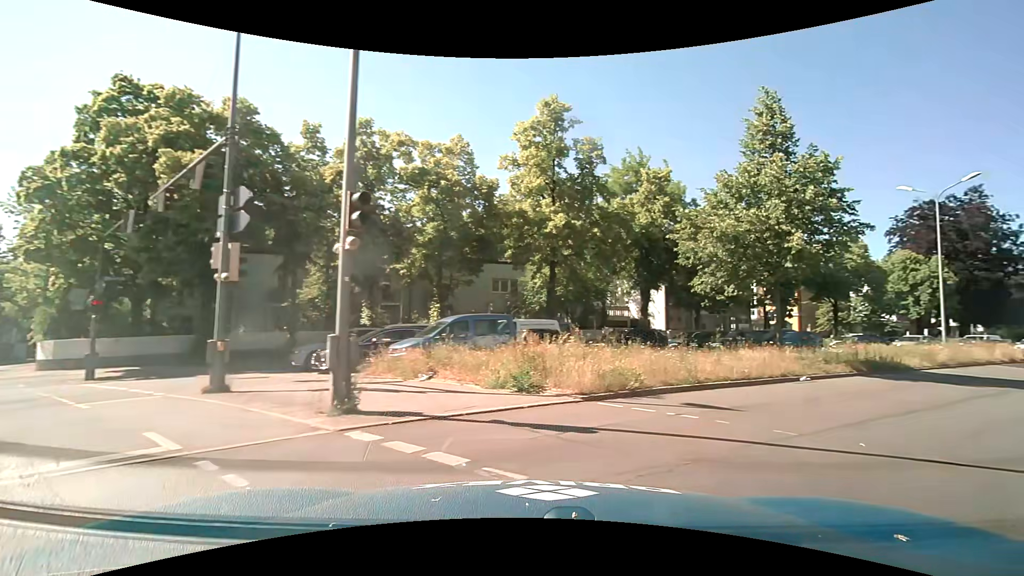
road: secondary_link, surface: asphalt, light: Day
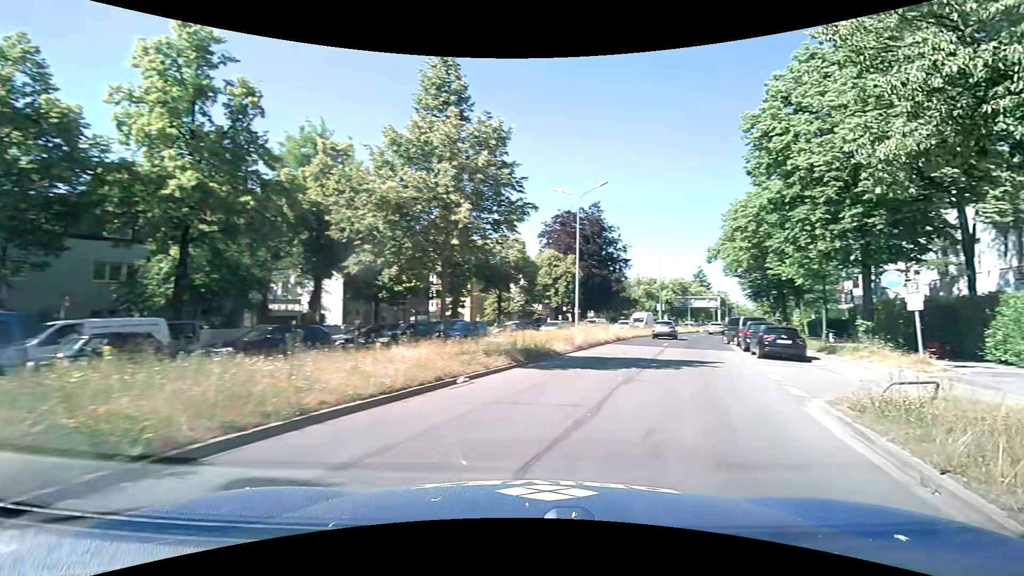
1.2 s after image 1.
(+1.5, +4.5) m; +36°
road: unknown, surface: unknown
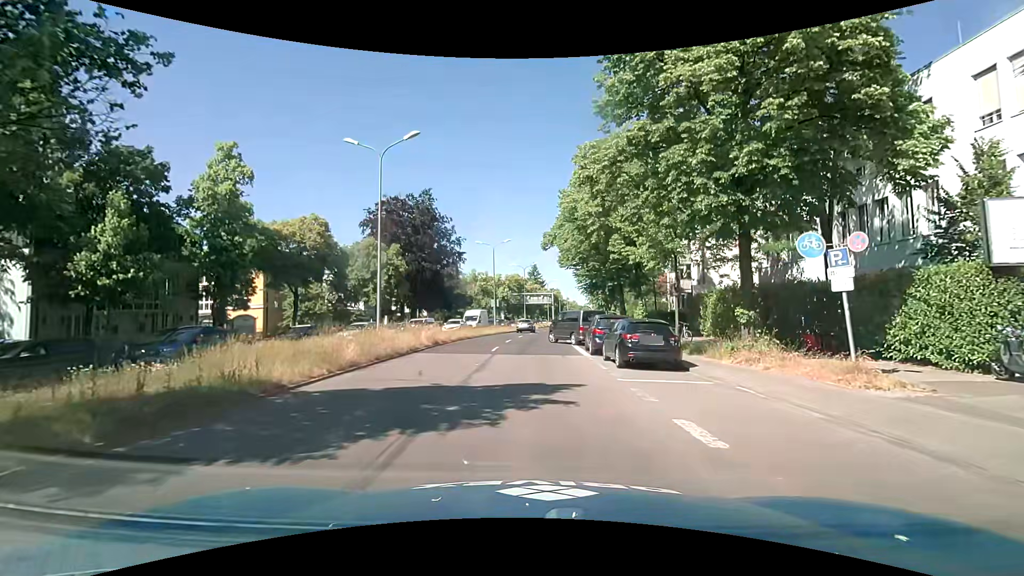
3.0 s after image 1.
(+2.1, +8.7) m; +17°
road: primary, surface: asphalt
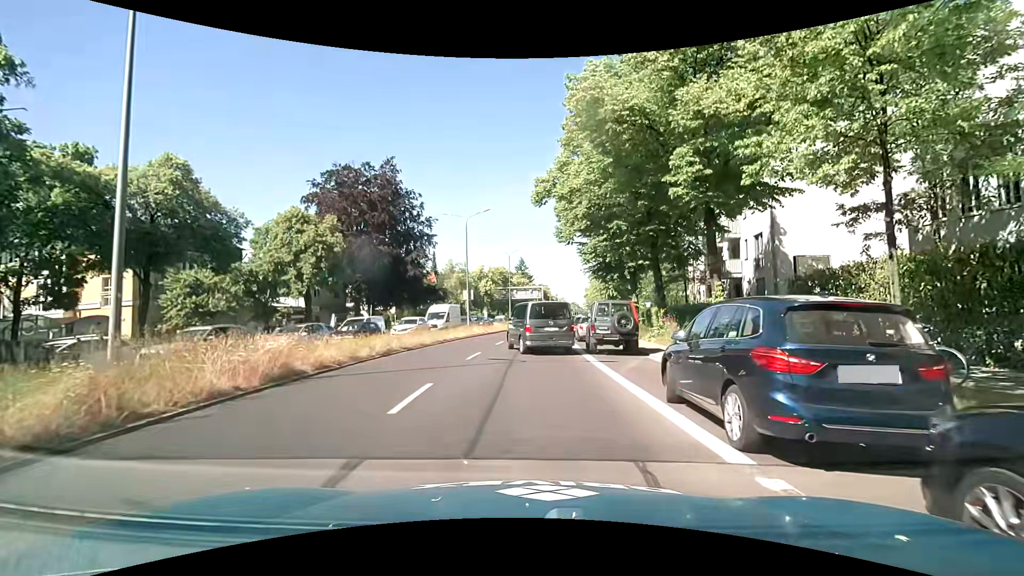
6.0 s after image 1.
(+0.2, +14.8) m; +1°
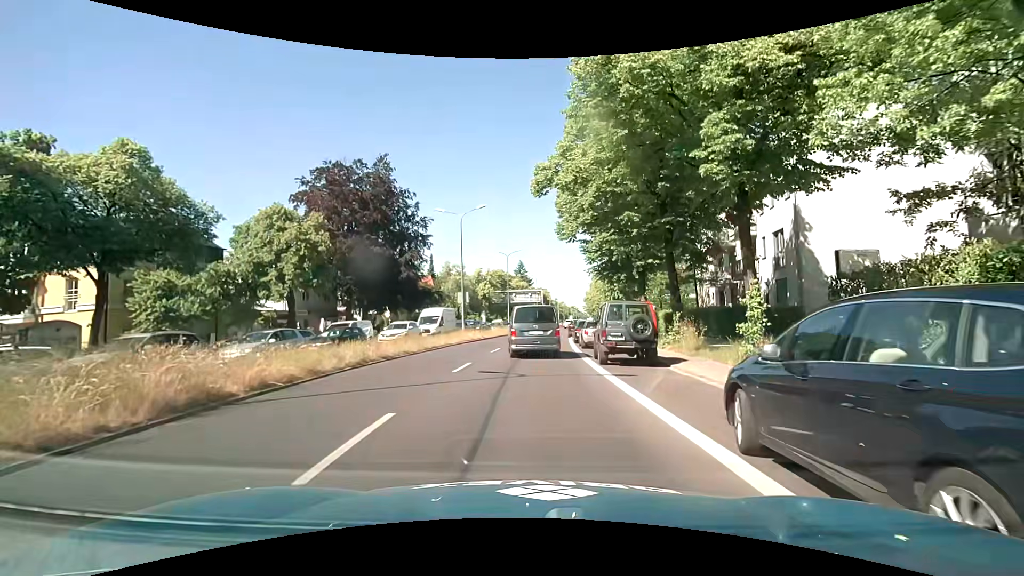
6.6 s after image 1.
(0.0, +2.9) m; 0°
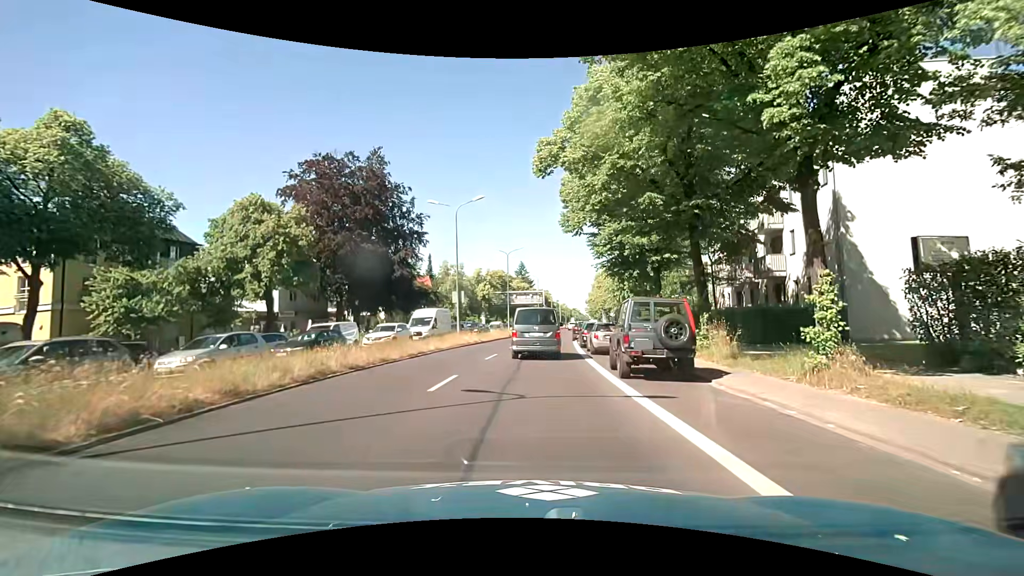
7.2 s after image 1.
(0.0, +3.5) m; 0°
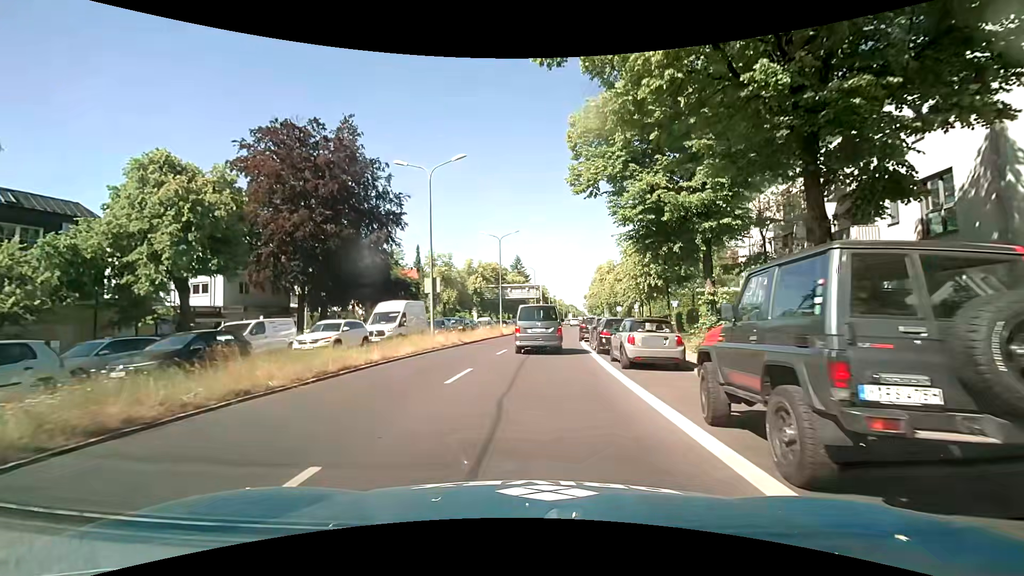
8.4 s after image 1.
(+0.1, +8.4) m; +1°
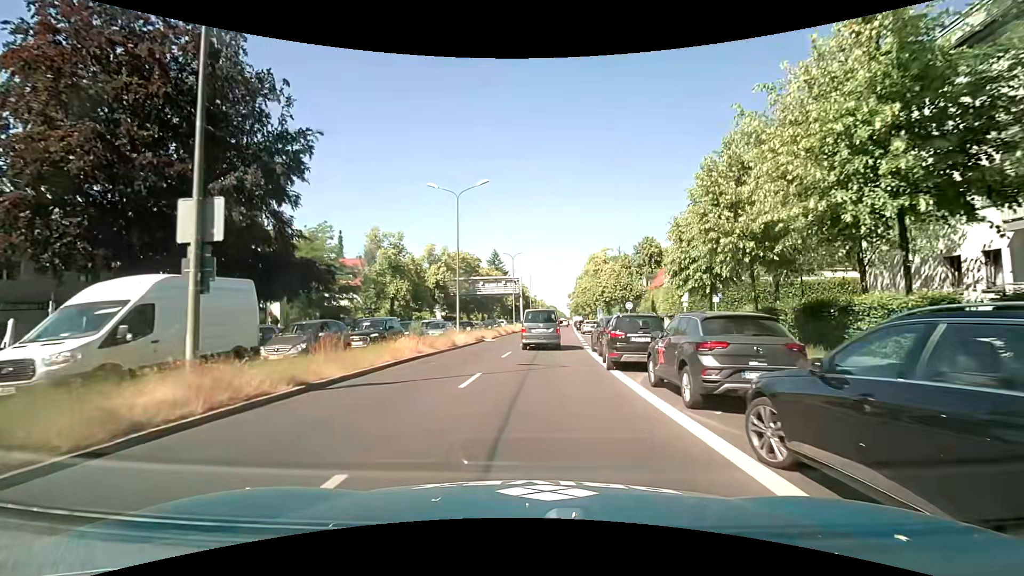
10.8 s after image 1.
(+0.5, +18.3) m; +4°
(0, +10) (0, +20) (+1, +30) (+2, +40) (+2, +50) (+2, +60) (+1, +70) (+1, +80) (+1, +90) (+2, +100) m
